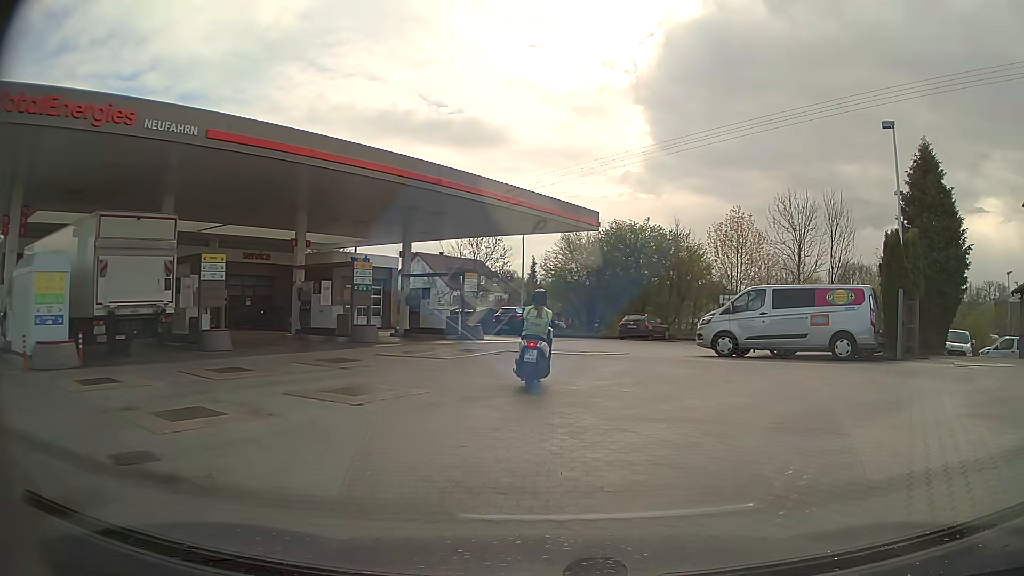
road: service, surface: paving_stones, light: Day
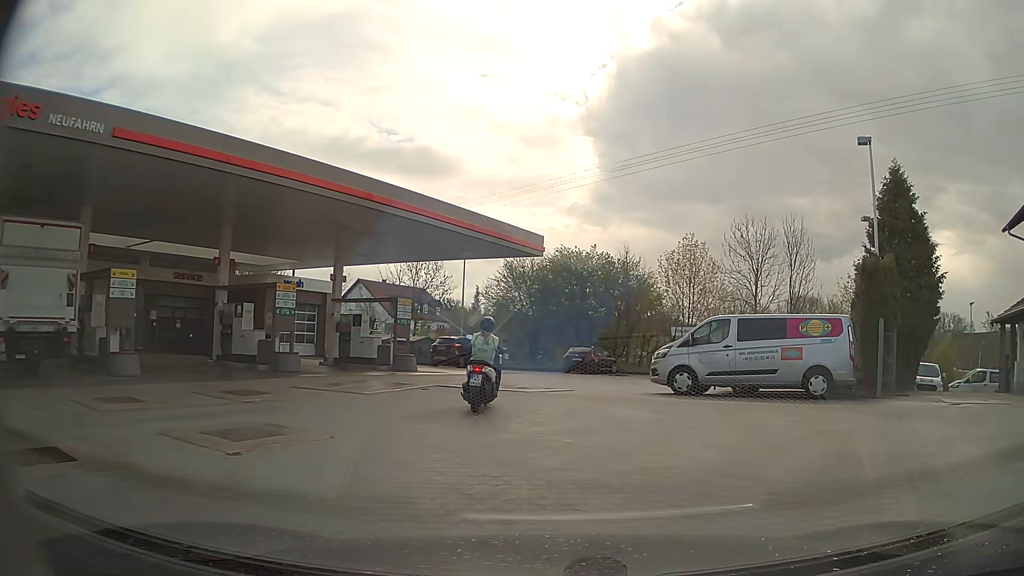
(0.0, +2.2) m; +3°
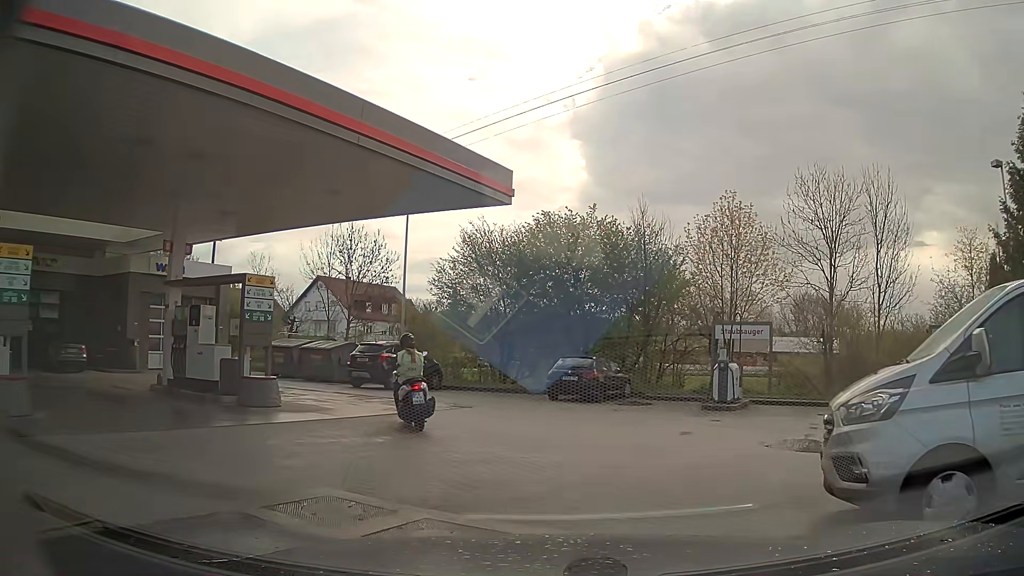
(+0.5, +12.2) m; +3°
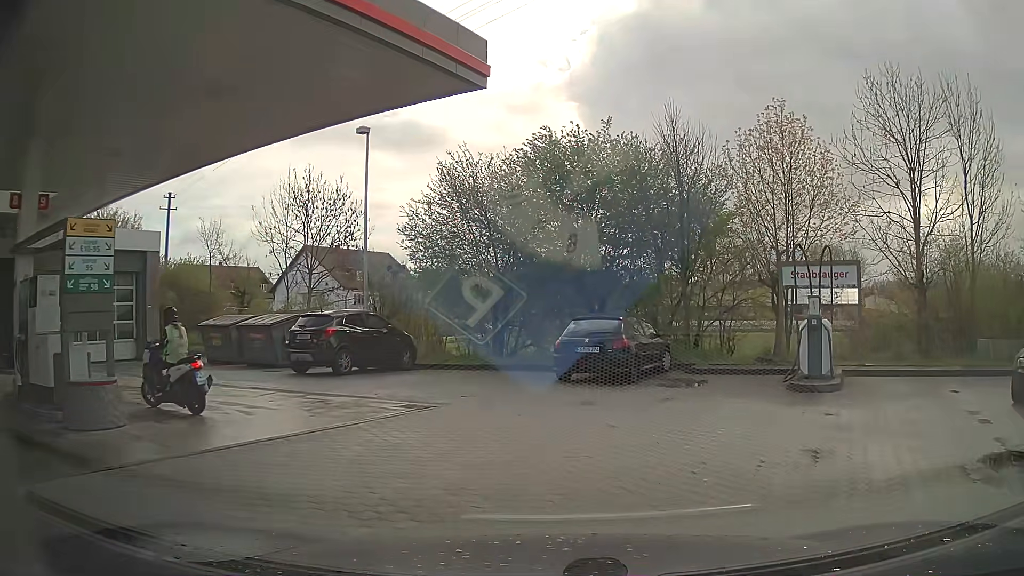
(-0.1, +6.1) m; -1°
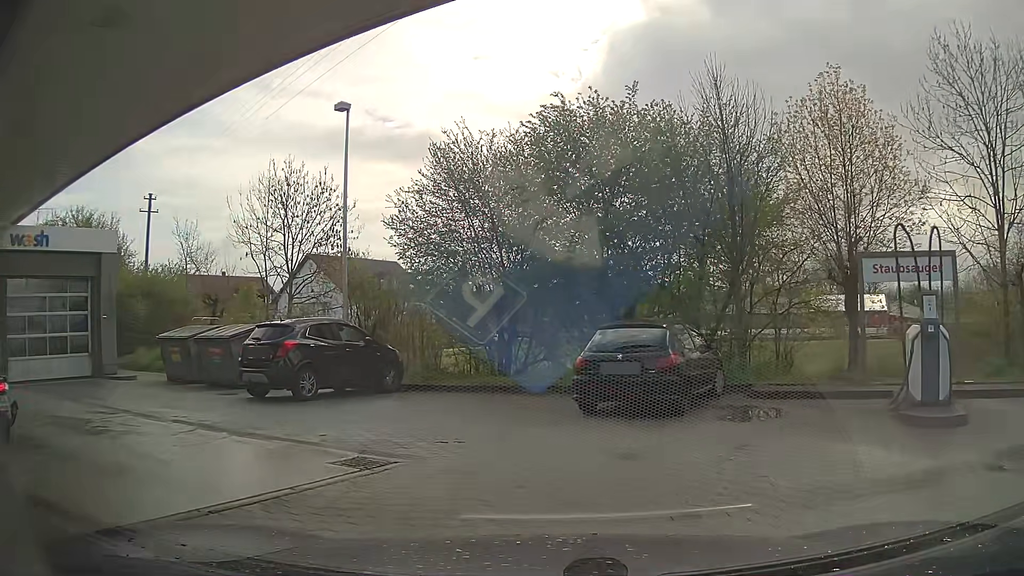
(0.0, +3.7) m; 0°
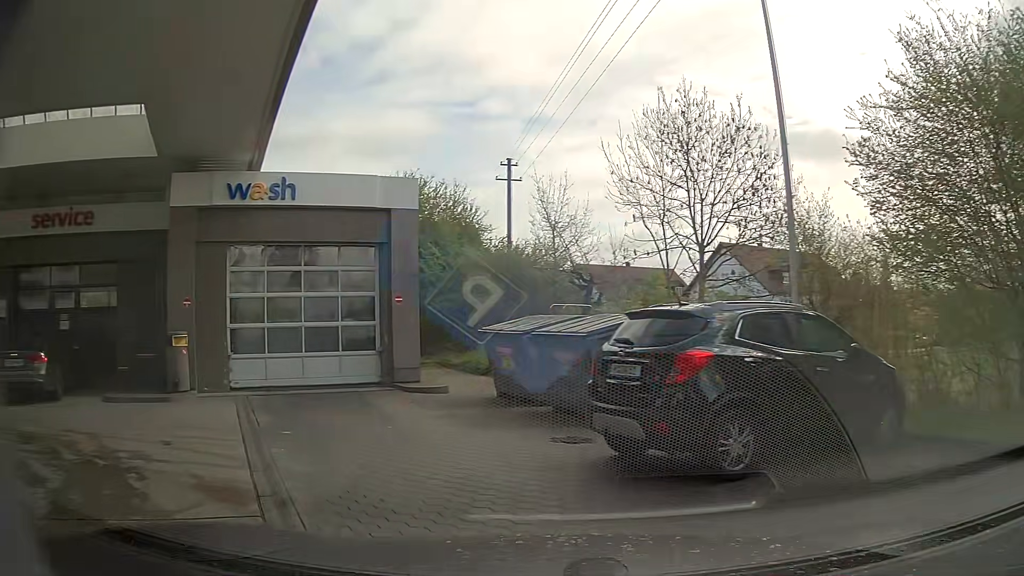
(-1.8, +7.2) m; -37°
